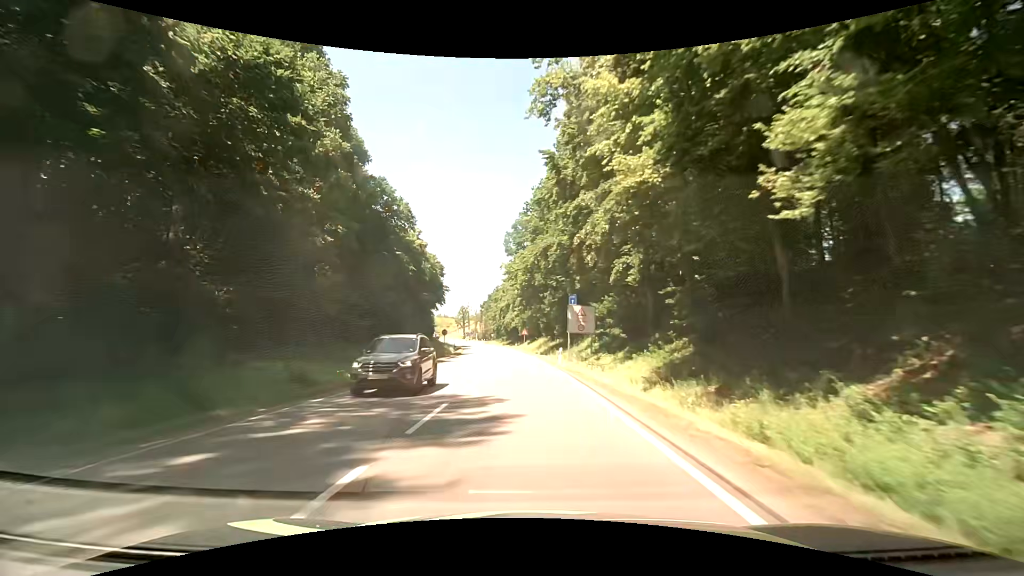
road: primary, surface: asphalt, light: Day
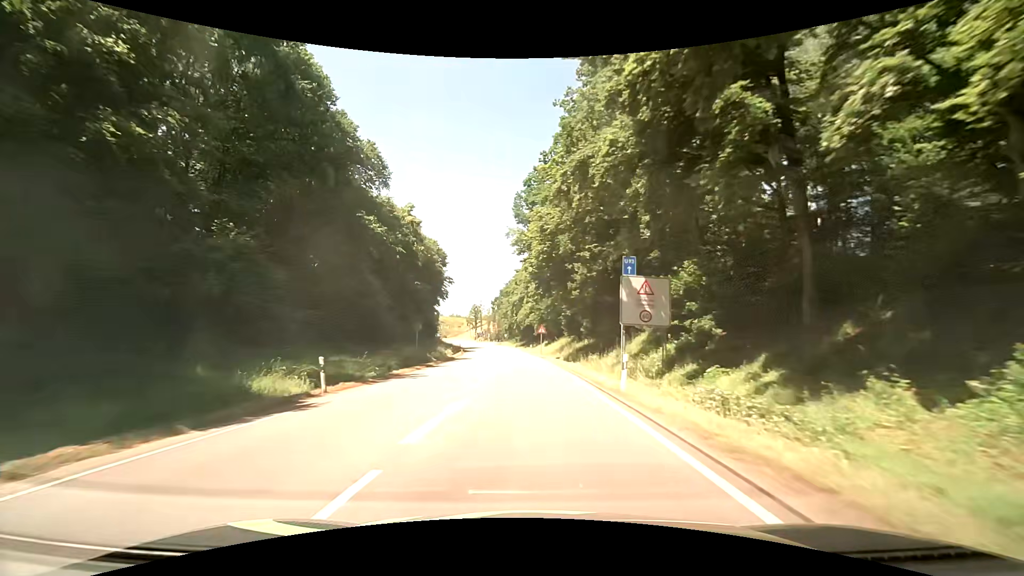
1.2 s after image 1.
(-0.4, +18.3) m; -2°
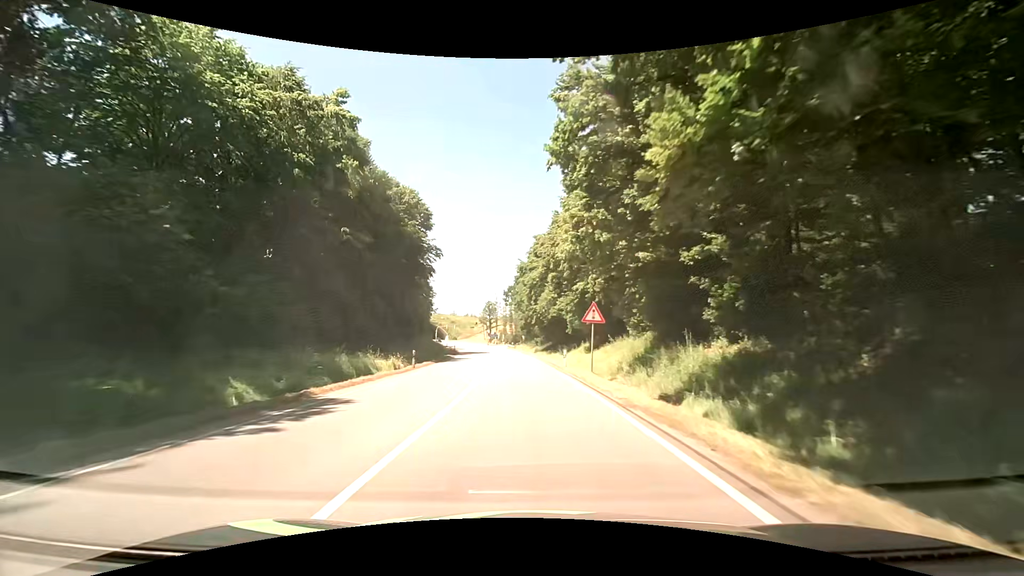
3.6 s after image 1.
(-0.7, +35.5) m; -3°
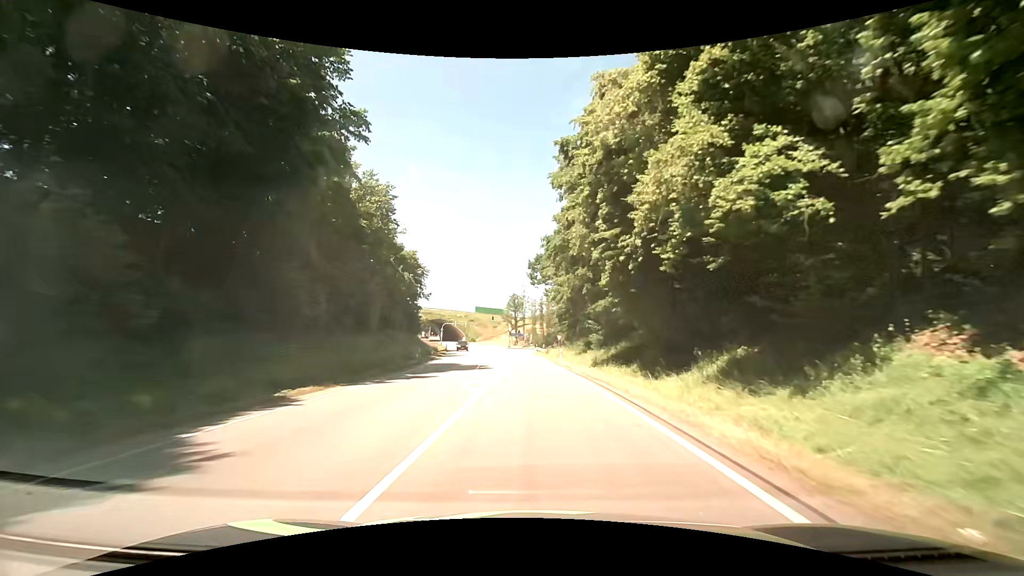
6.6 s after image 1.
(-1.3, +42.5) m; -3°
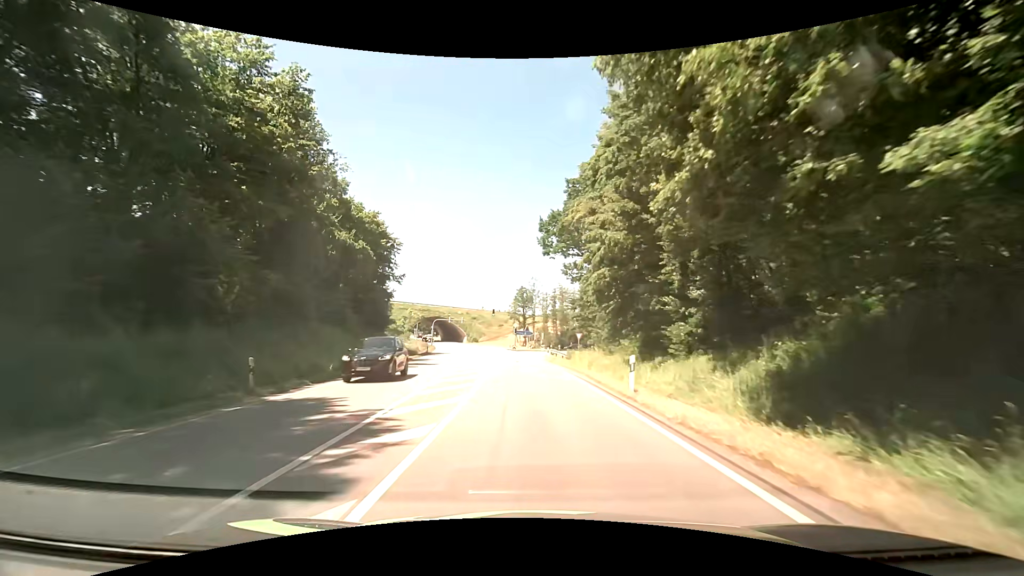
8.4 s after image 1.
(-0.3, +23.6) m; -3°
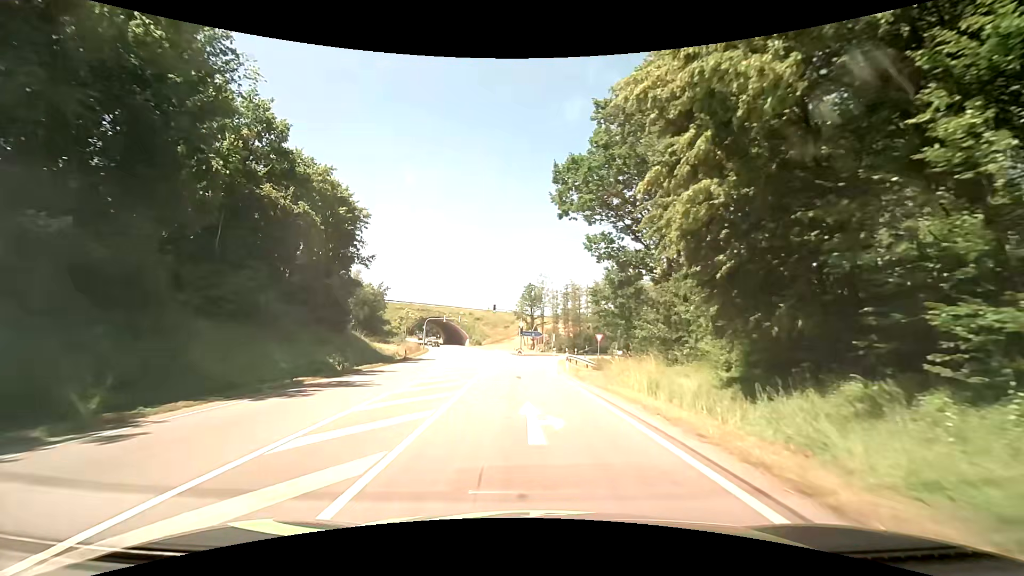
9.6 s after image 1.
(+0.3, +14.9) m; +1°
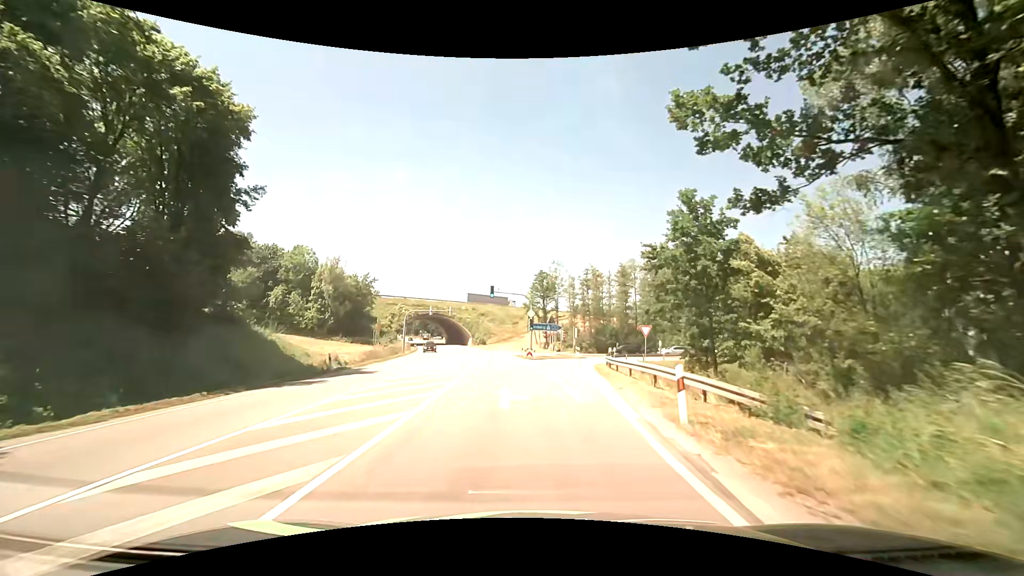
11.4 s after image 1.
(-0.2, +21.0) m; -1°
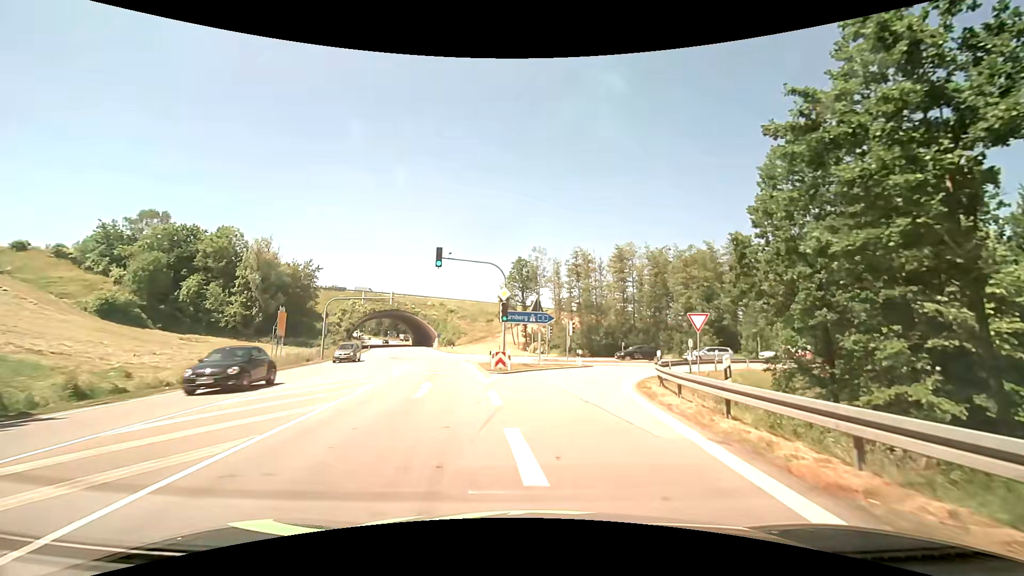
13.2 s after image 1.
(0.0, +19.1) m; +1°
(0, +10) (+2, +20) (+5, +29) (+11, +37) (+20, +42) (+29, +45) (+39, +47) (+49, +50) (+58, +52) (+68, +55) m
